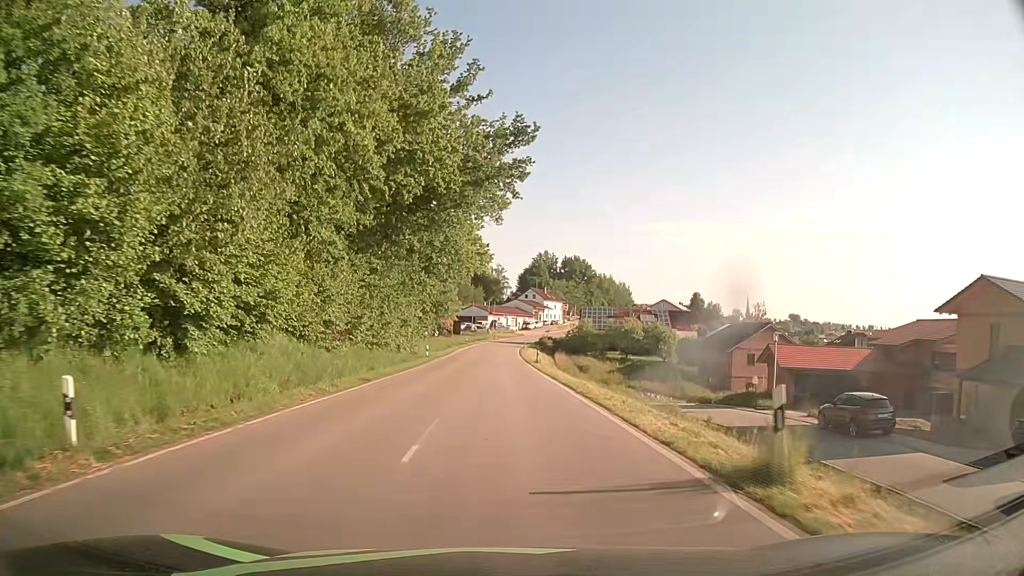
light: Day
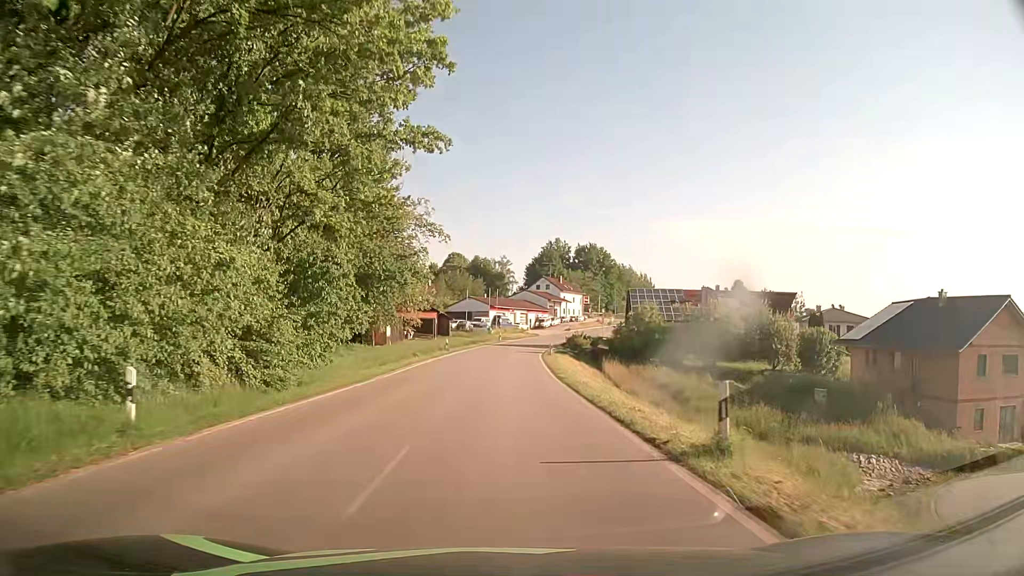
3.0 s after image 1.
(-0.2, +38.3) m; -1°
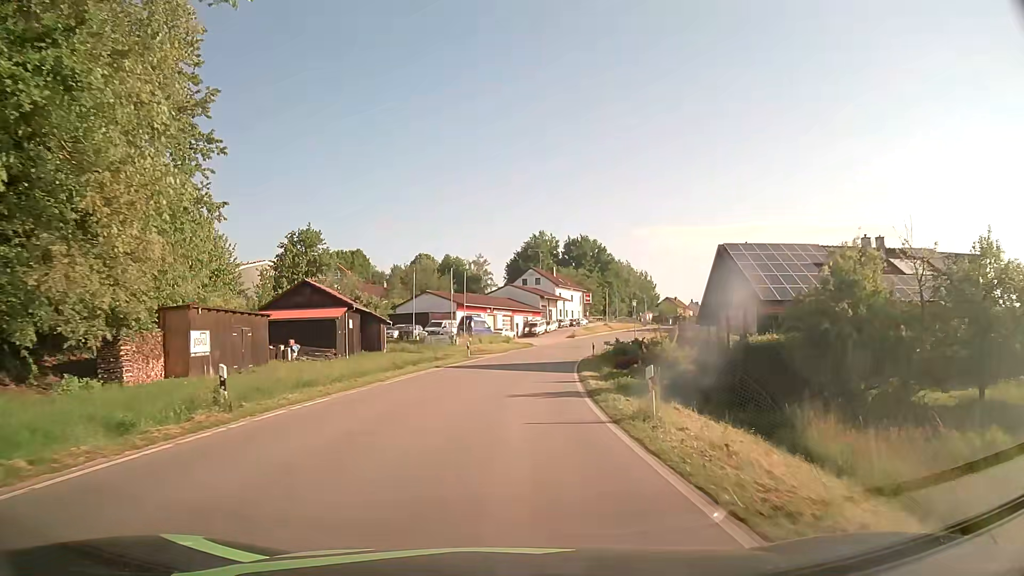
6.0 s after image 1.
(+0.4, +37.9) m; +2°
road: tertiary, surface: asphalt
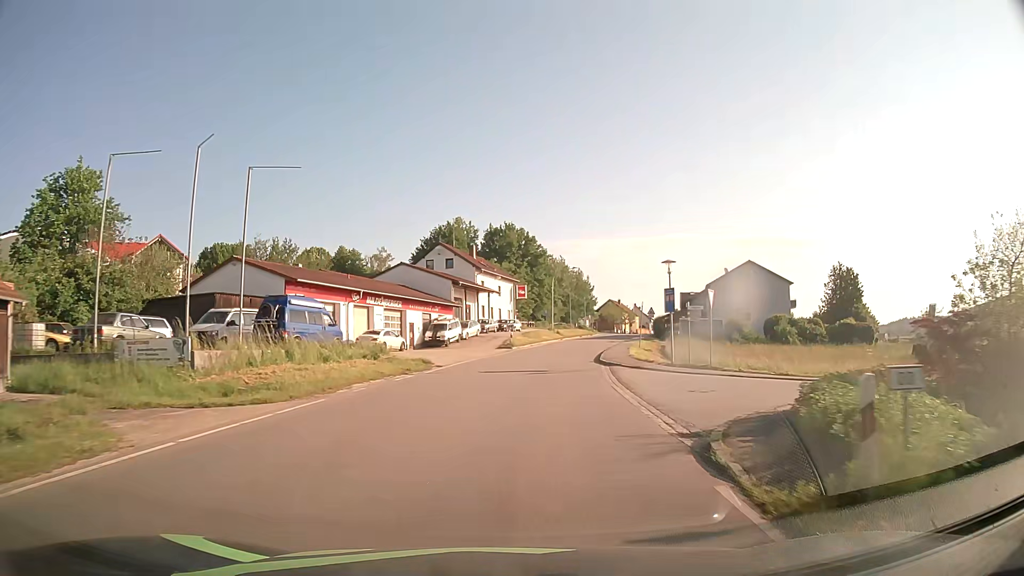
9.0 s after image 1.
(+1.9, +37.6) m; +7°
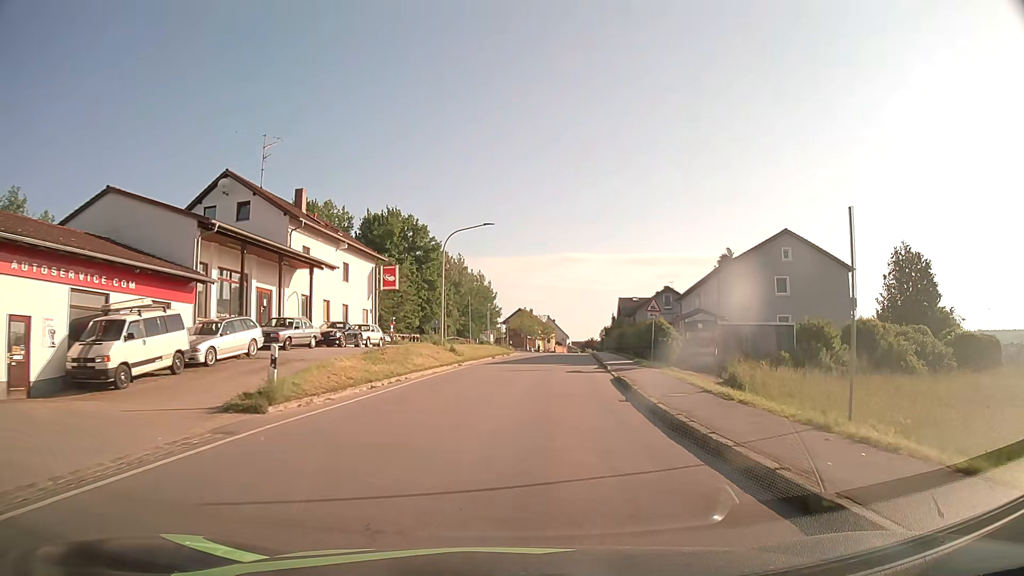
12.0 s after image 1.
(+2.6, +37.2) m; +8°
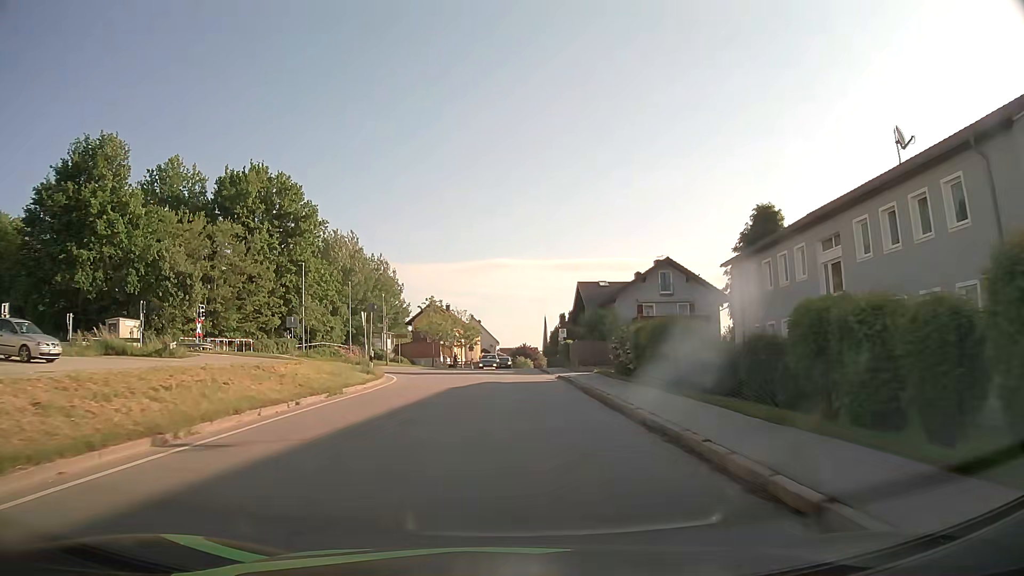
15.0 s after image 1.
(+2.9, +37.2) m; +7°
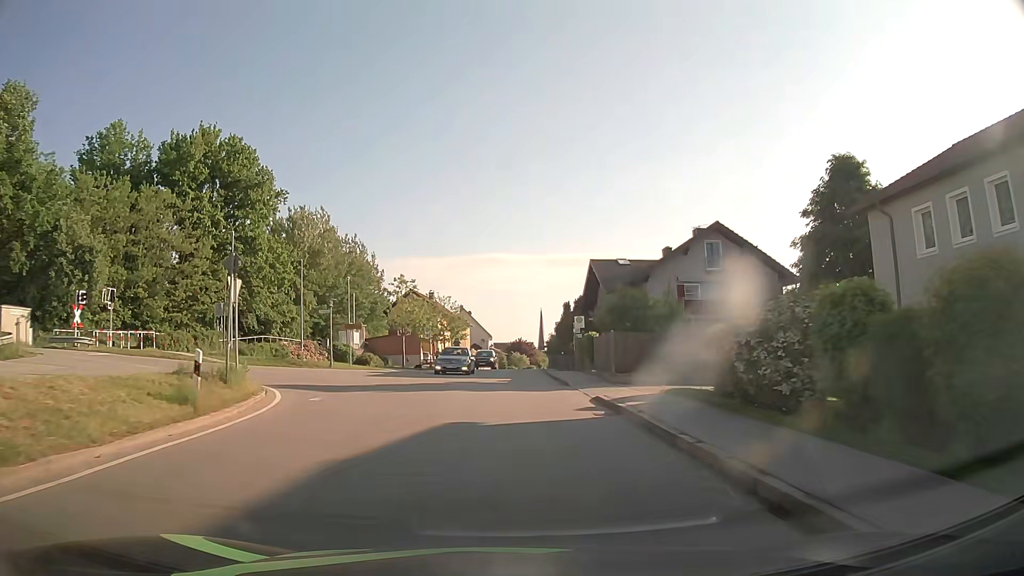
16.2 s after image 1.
(+0.1, +15.1) m; 0°
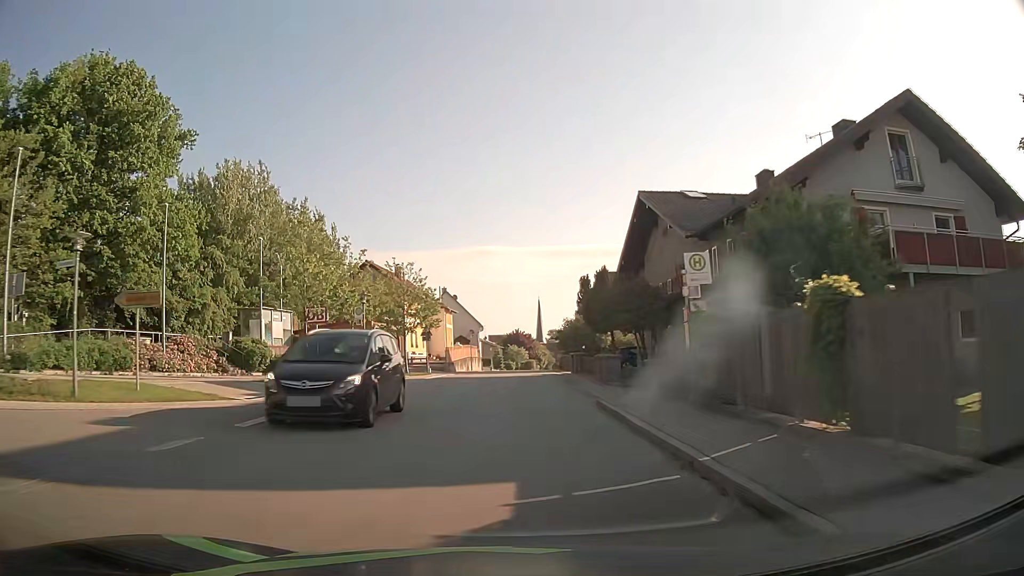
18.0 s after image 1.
(+0.1, +22.9) m; 0°
(0, +10) (0, +20) (0, +30) (+1, +40) (+1, +50) (+2, +60) (+2, +70) (+3, +80) (+3, +90) (+4, +100) m
